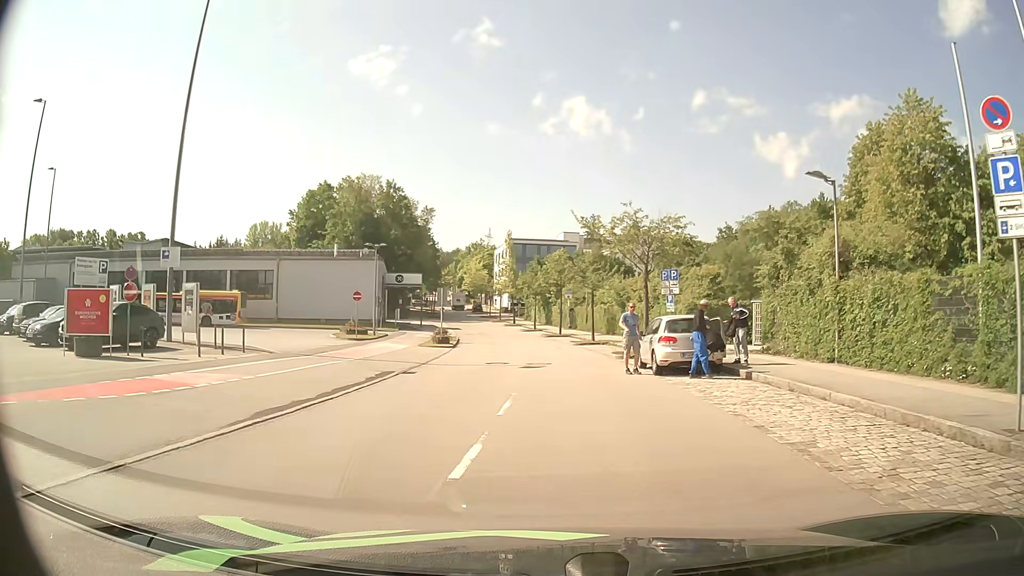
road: residential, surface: asphalt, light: Day
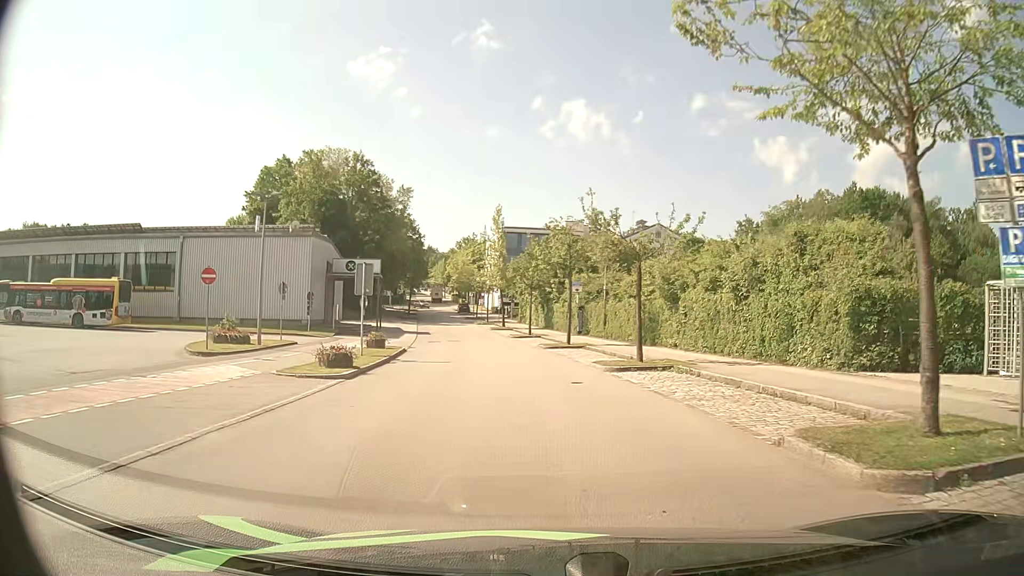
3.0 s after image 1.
(-0.2, +19.6) m; 0°
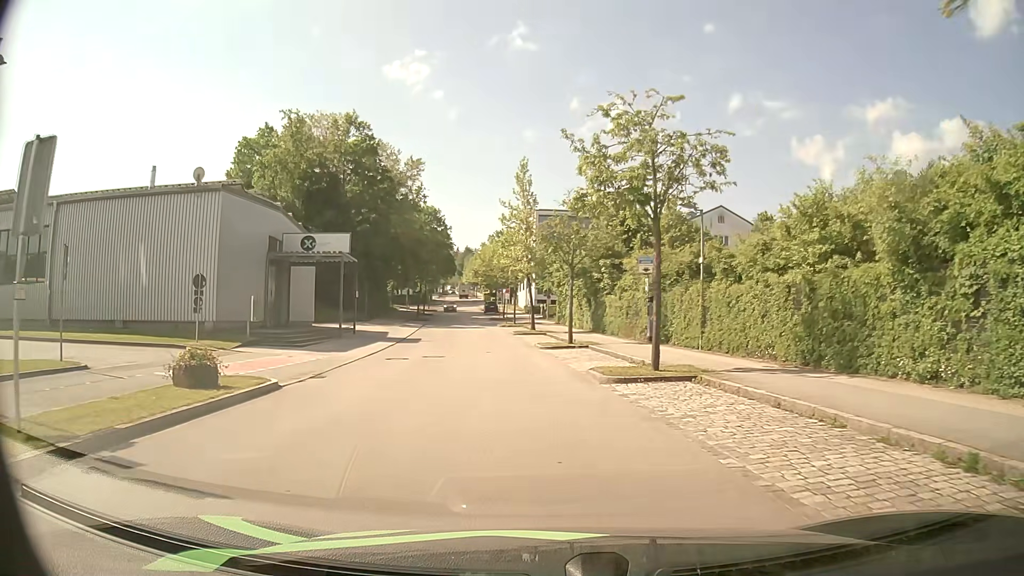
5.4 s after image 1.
(-0.3, +18.9) m; -4°
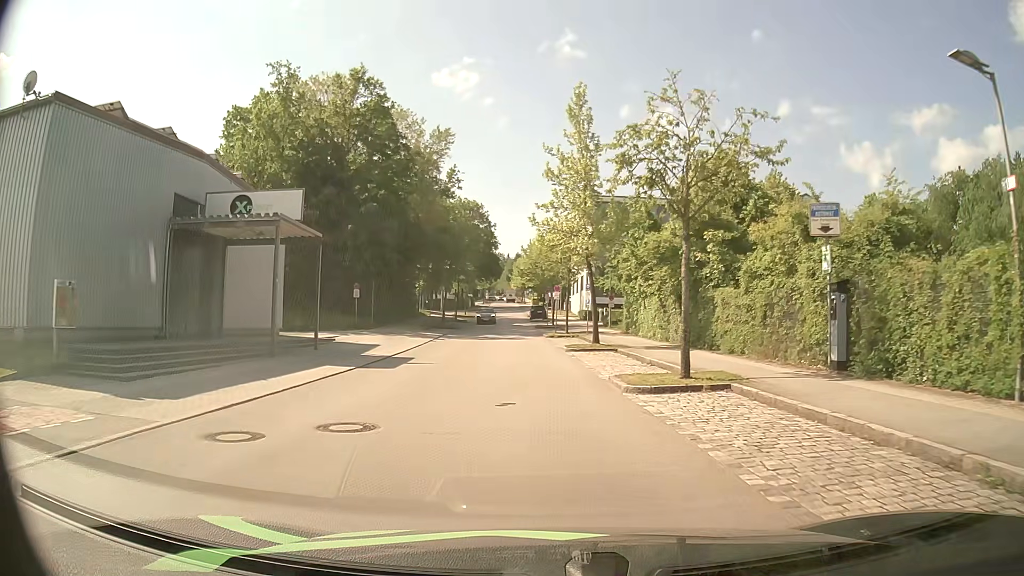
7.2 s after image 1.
(-0.6, +15.5) m; -4°
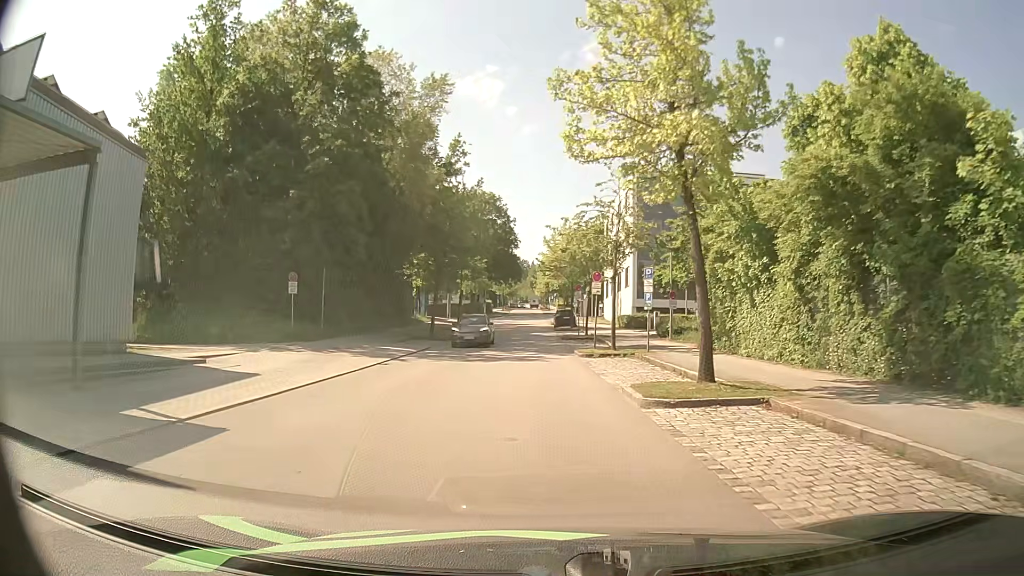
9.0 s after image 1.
(-0.3, +16.2) m; -3°
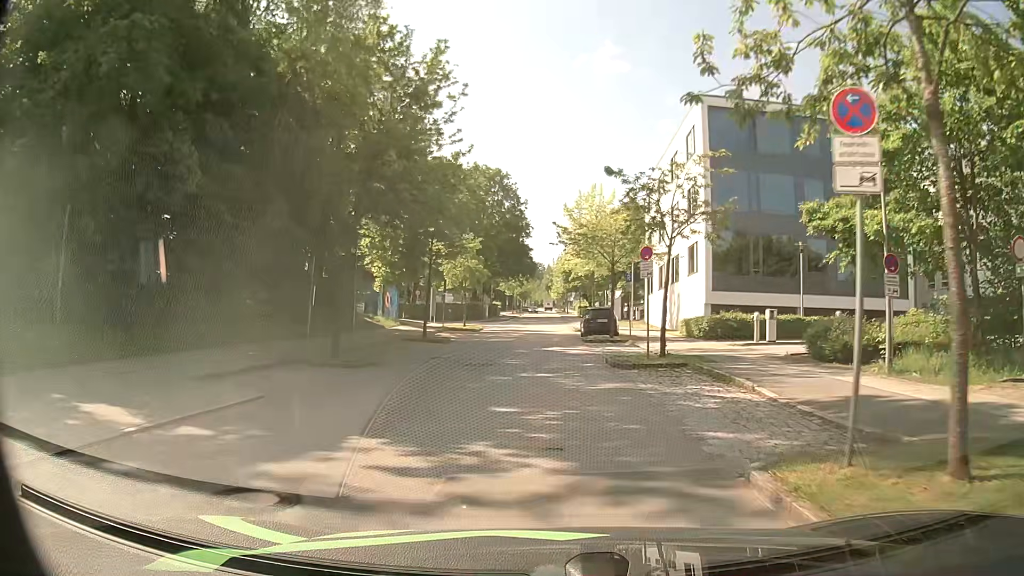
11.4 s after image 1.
(-0.2, +21.2) m; -2°
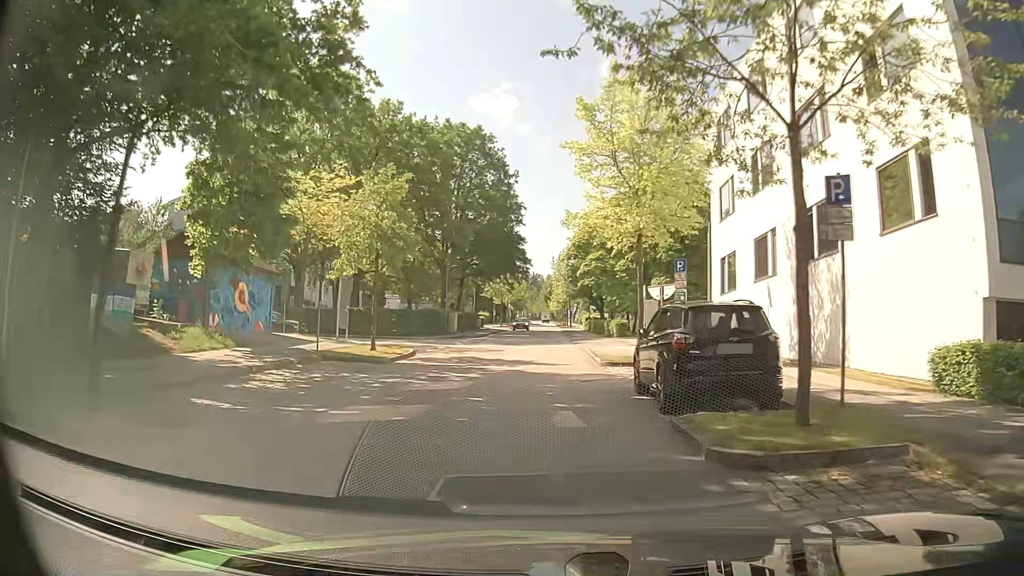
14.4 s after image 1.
(+0.4, +25.1) m; +1°
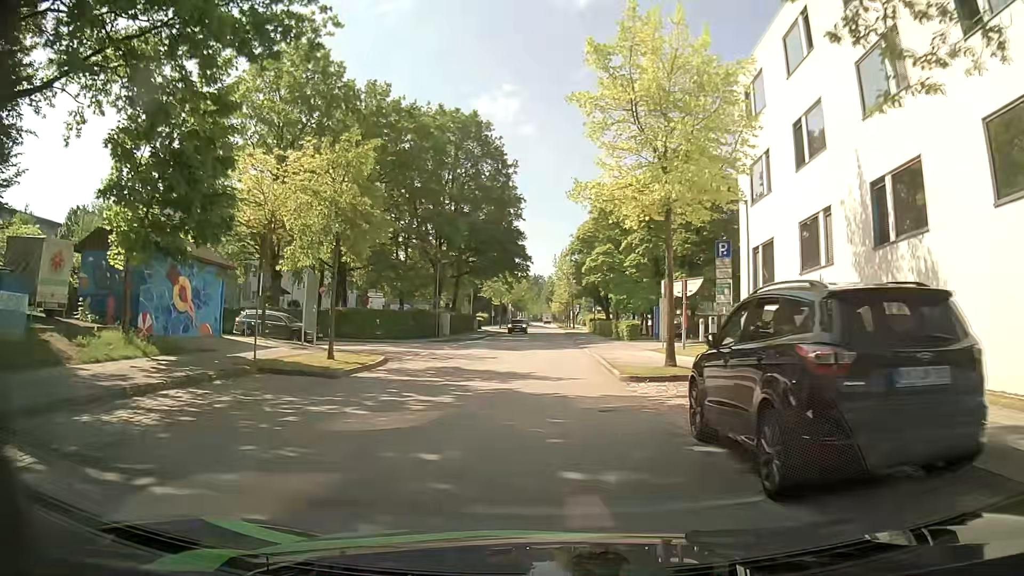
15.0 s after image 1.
(0.0, +5.0) m; 0°
(0, +10) (0, +20) (0, +30) (0, +40) (0, +50) (0, +60) (0, +70) (0, +80) (0, +90) (0, +100) m
